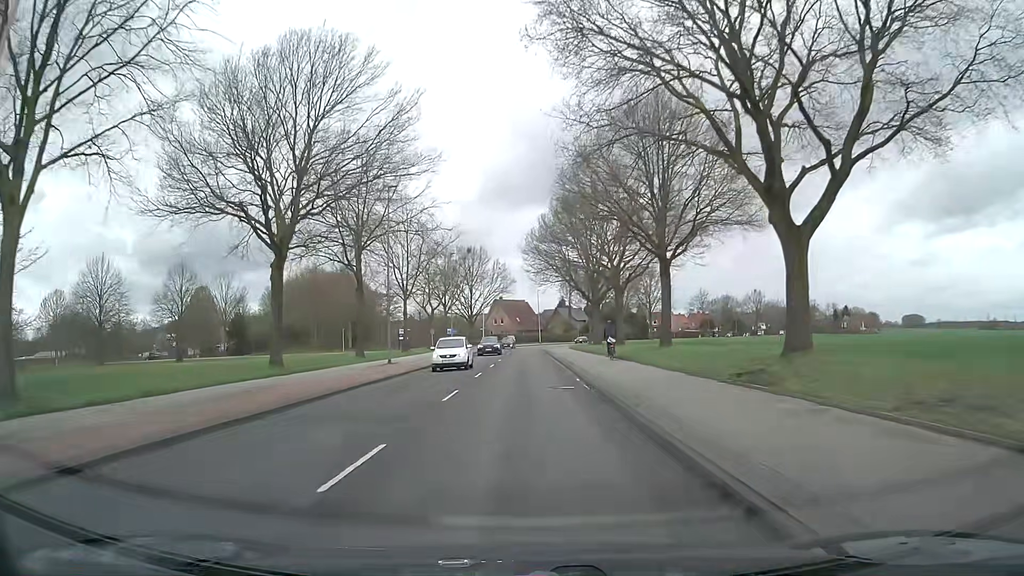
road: secondary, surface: asphalt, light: Day
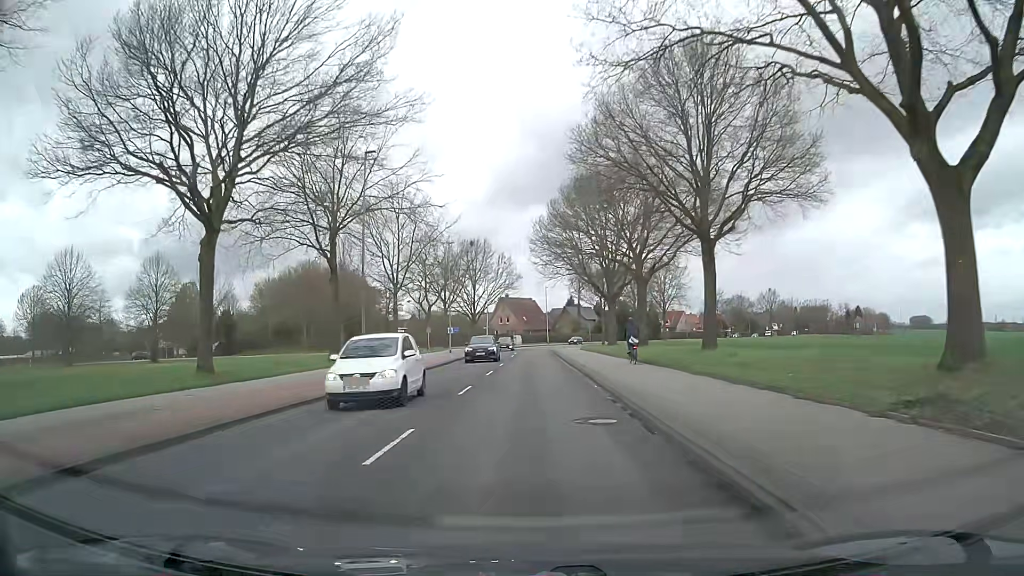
(-0.1, +7.7) m; 0°
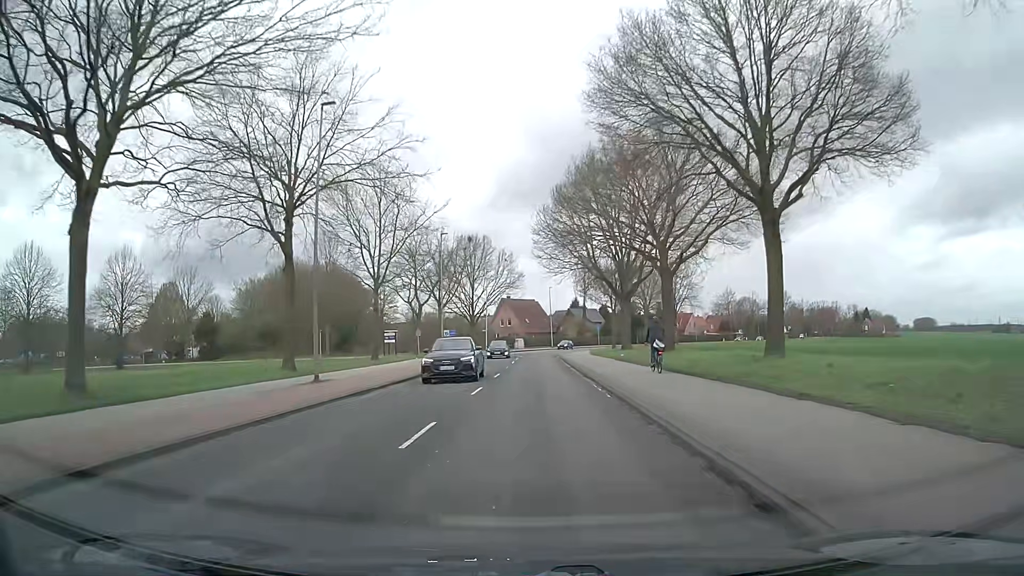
(-0.1, +7.7) m; -1°
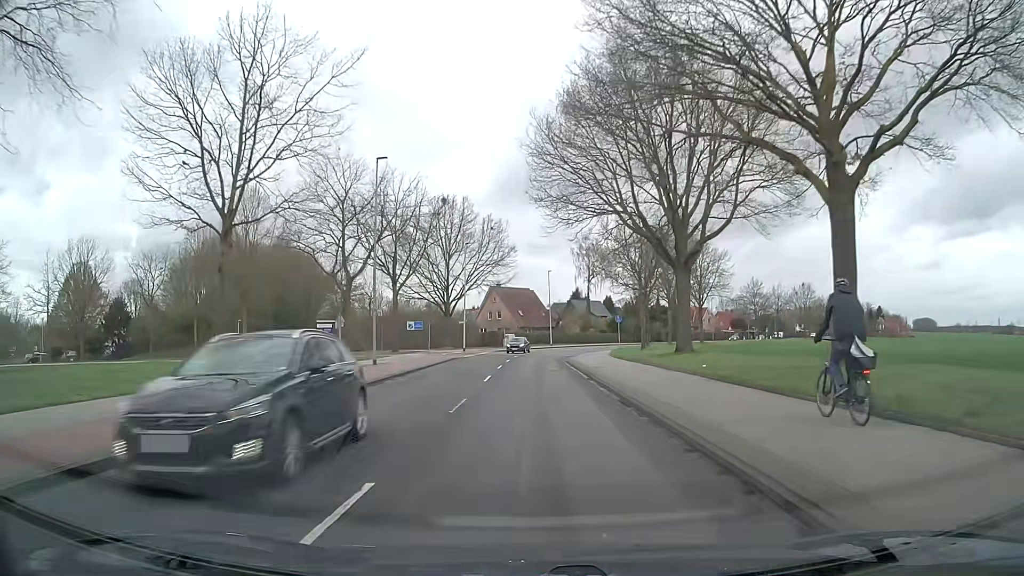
(+0.1, +23.1) m; 0°
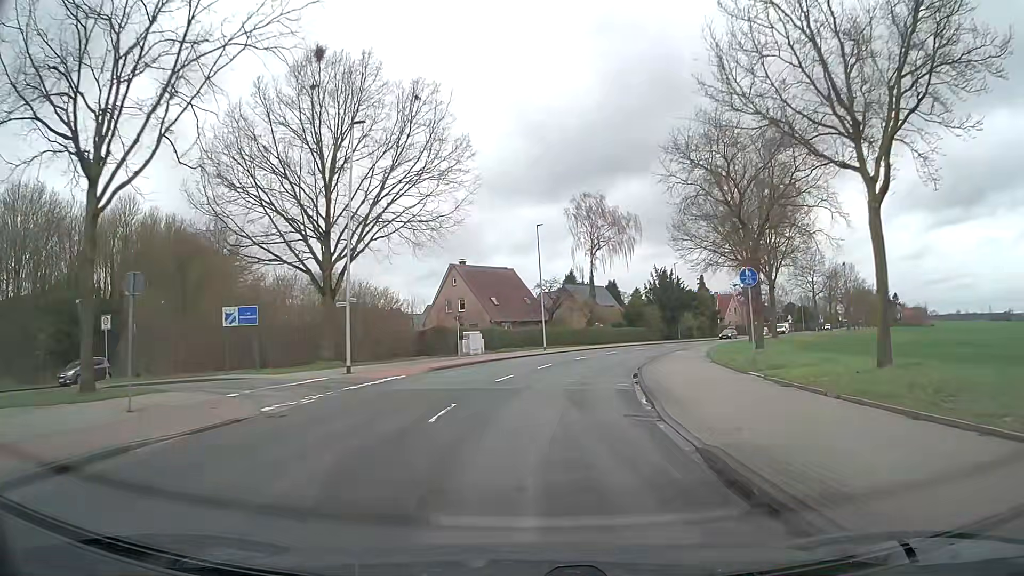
(+0.4, +38.2) m; +2°
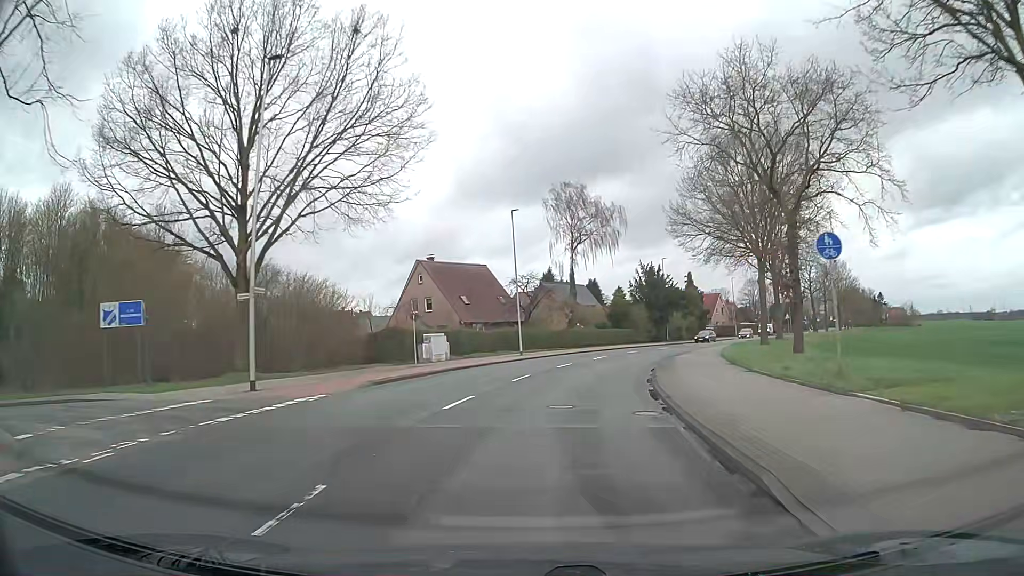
(+0.1, +7.7) m; +1°
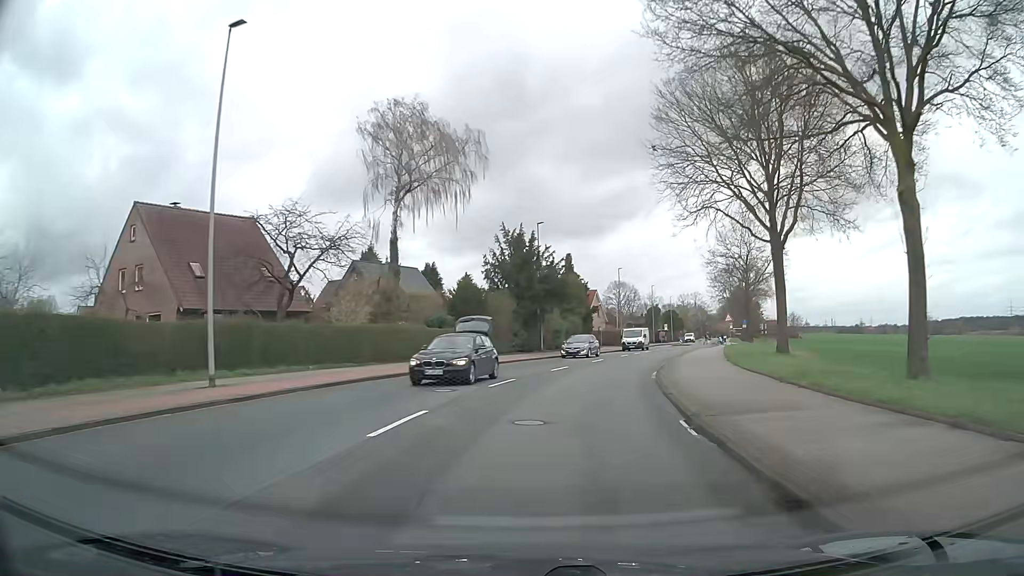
(+3.5, +30.5) m; +14°
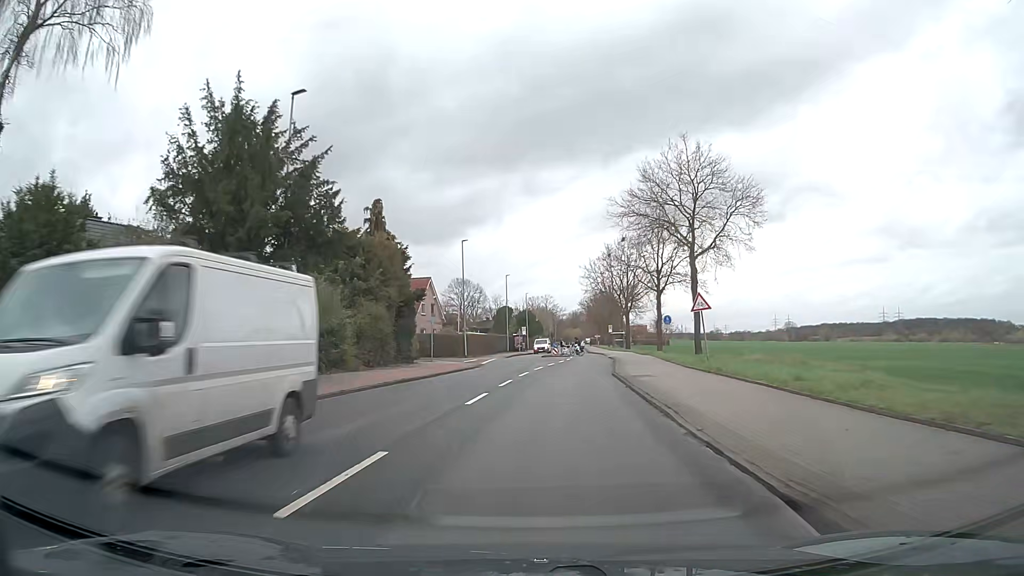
(+3.6, +30.6) m; +13°
(0, +10) (+1, +20) (+2, +30) (+3, +40) (+4, +50) (+5, +60) (+6, +70) (+6, +80) (+6, +90) (+7, +100) m
